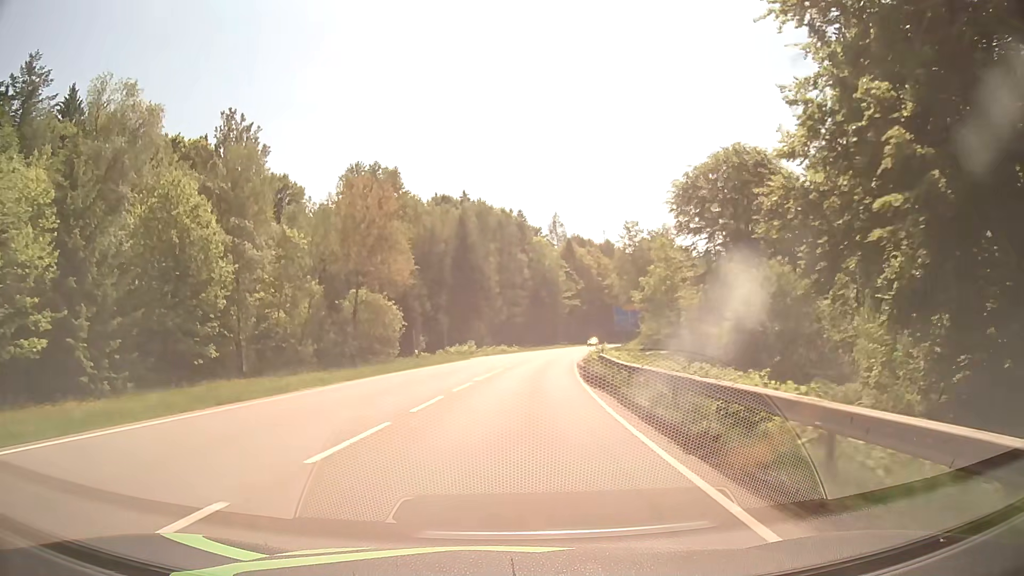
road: secondary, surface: asphalt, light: Day
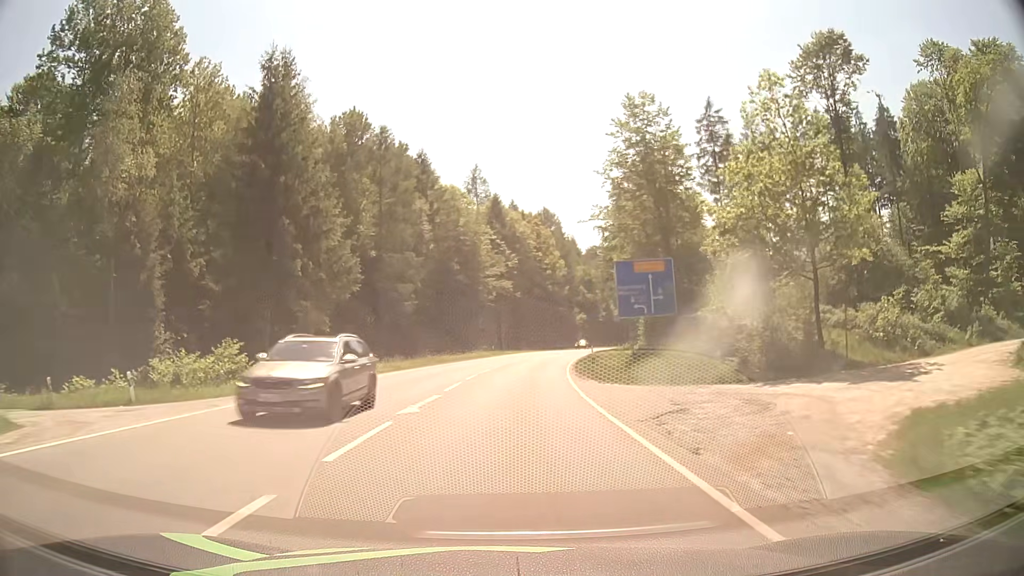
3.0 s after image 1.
(+3.5, +53.5) m; +7°
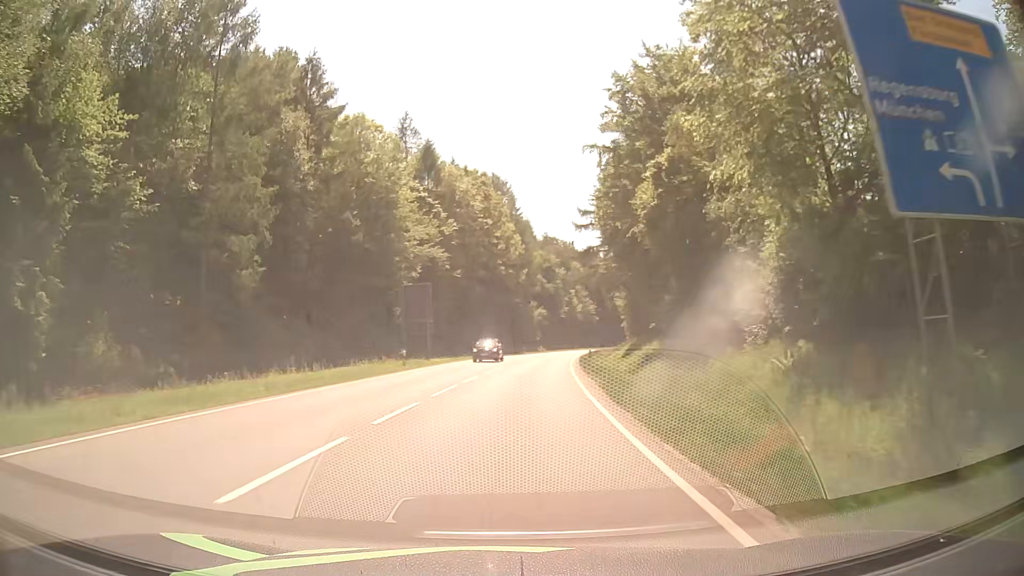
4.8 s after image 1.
(+1.4, +32.2) m; +5°
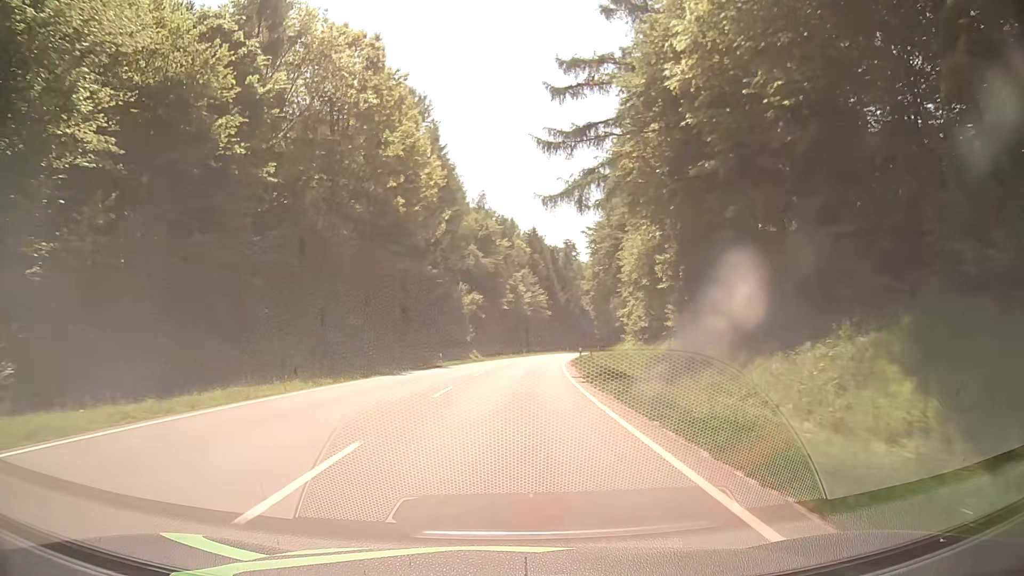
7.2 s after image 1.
(+2.2, +42.9) m; +5°
(0, +10) (0, +20) (+1, +30) (+2, +40) (+3, +50) (+4, +60) (+5, +70) (+7, +80) (+8, +89) (+10, +99) m
